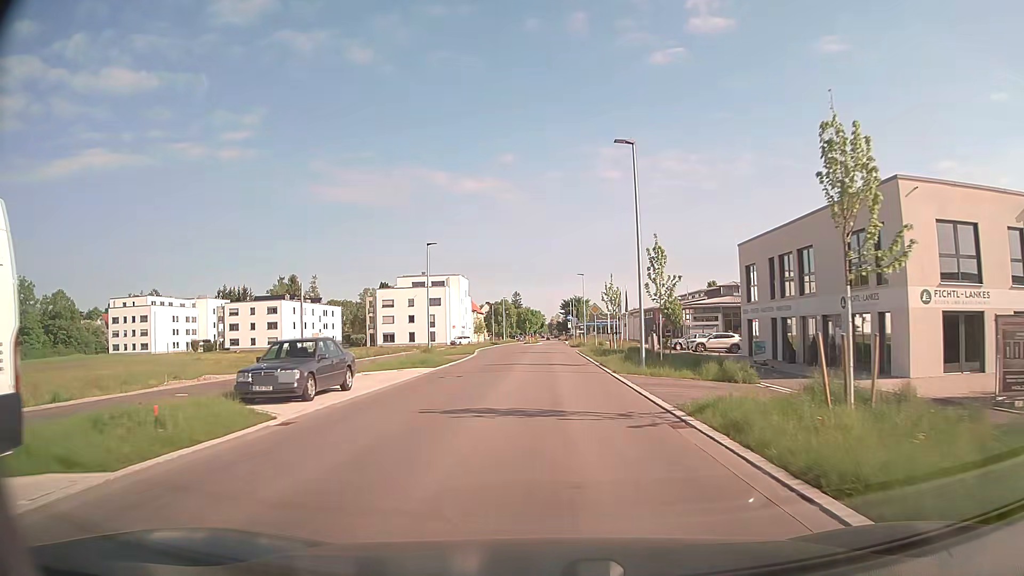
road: secondary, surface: asphalt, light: Day
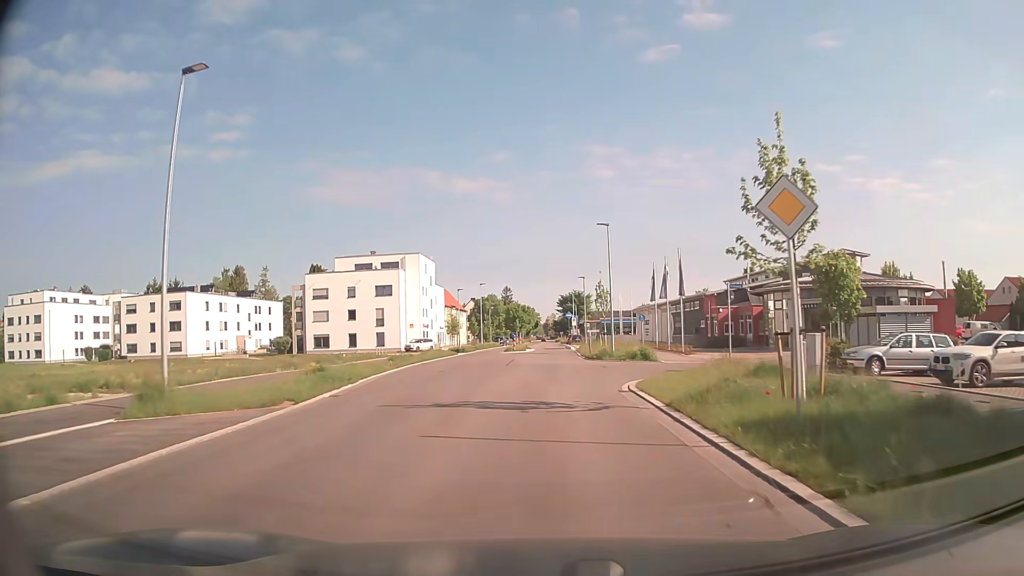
(+0.1, +34.7) m; 0°
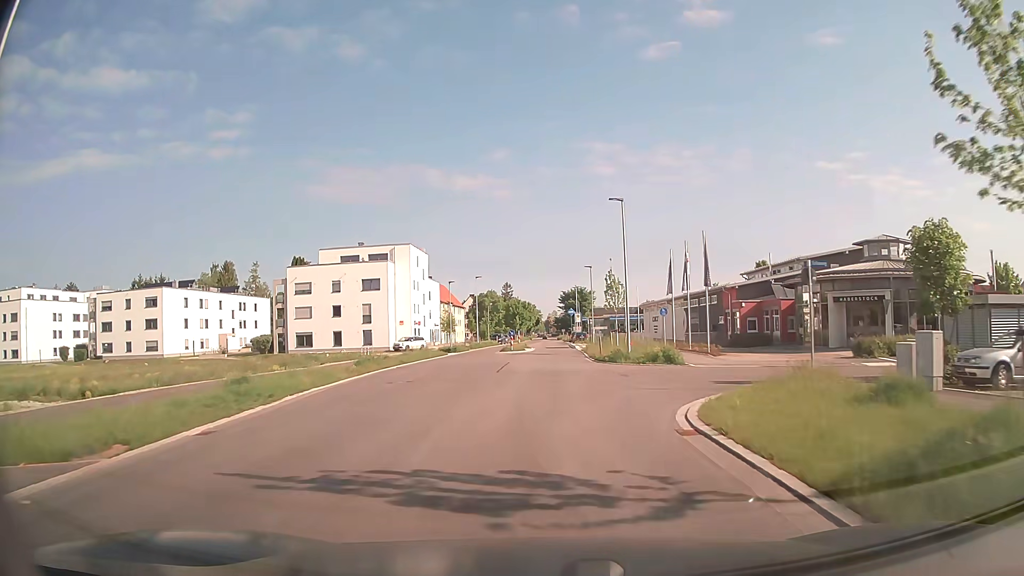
(0.0, +6.9) m; 0°
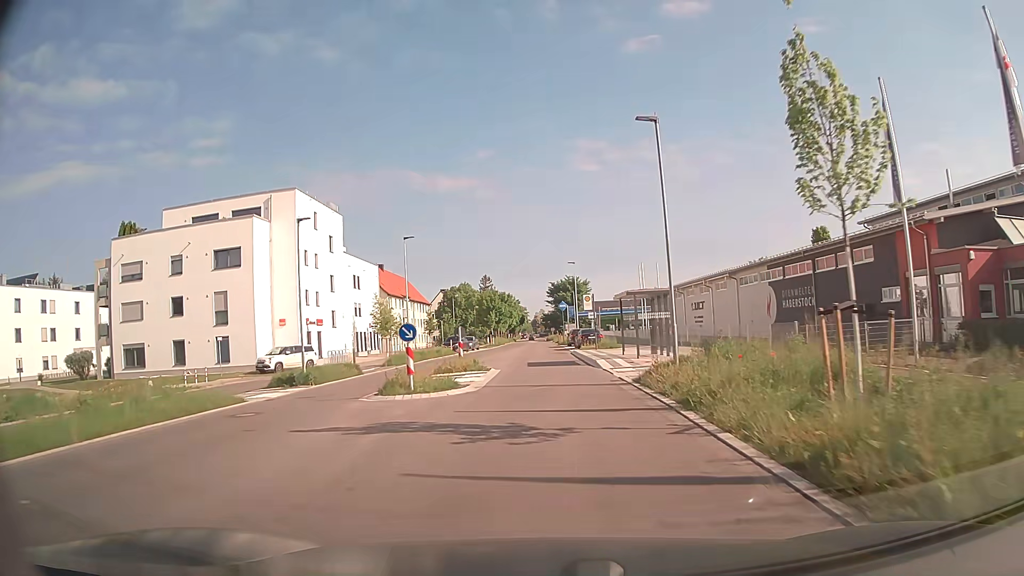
(+0.4, +34.0) m; +2°
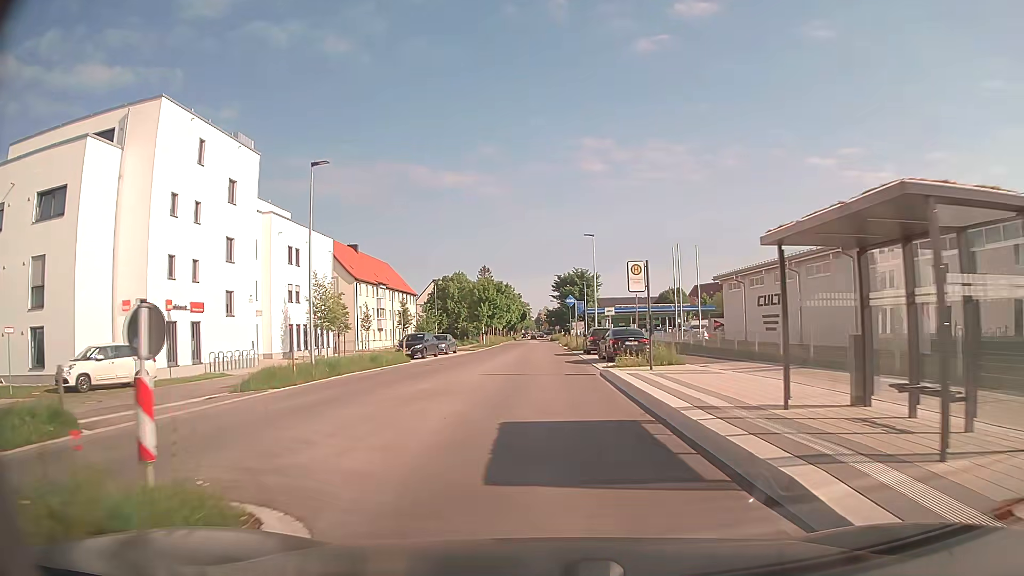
(-0.2, +19.6) m; 0°
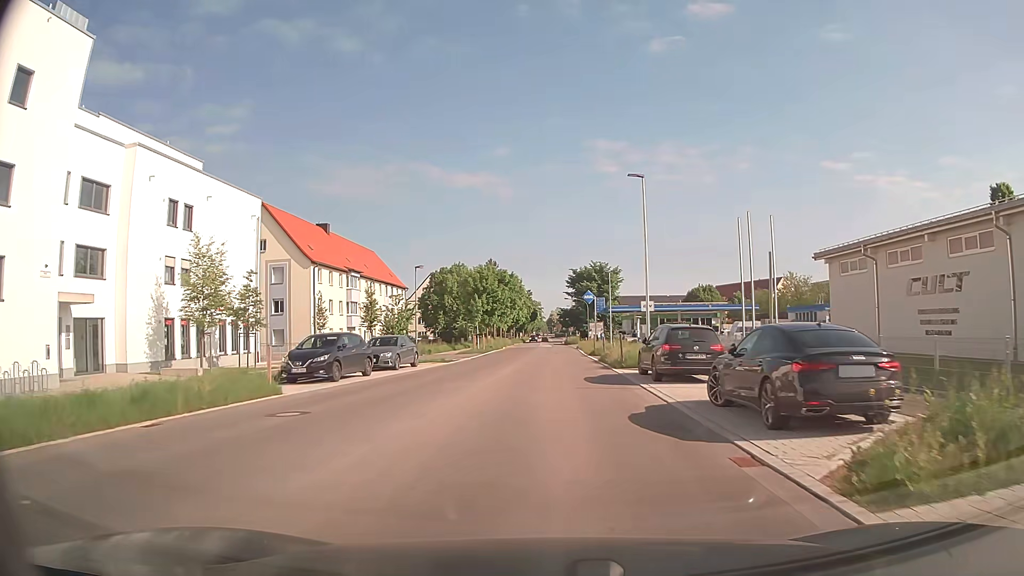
(-0.3, +19.2) m; -1°
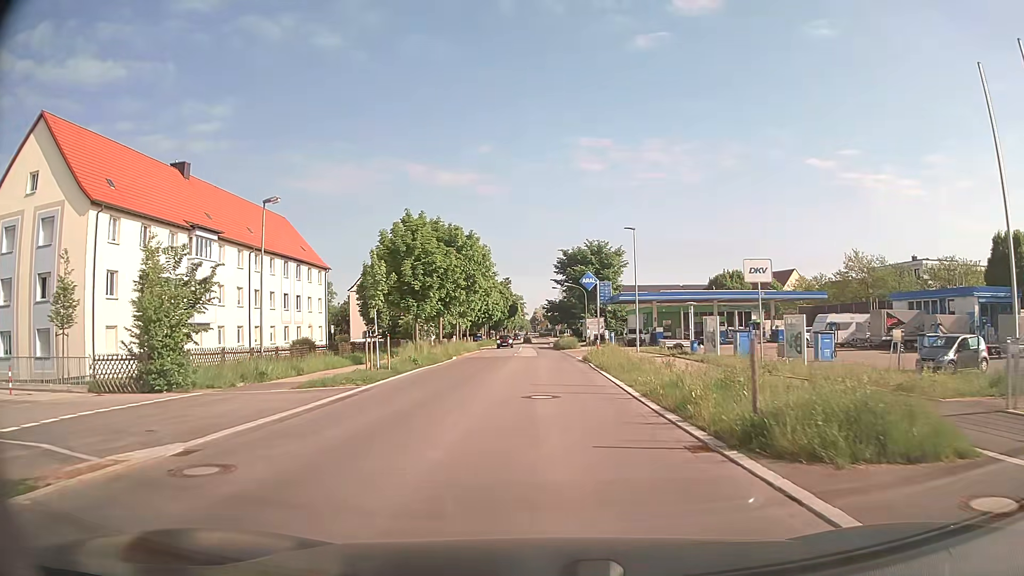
(+0.2, +31.2) m; +1°
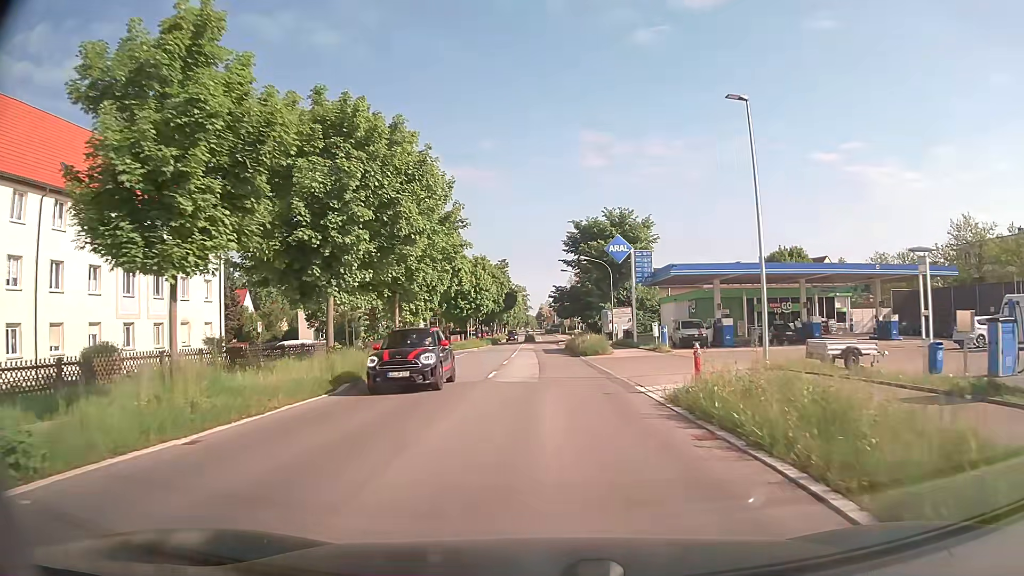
(-0.1, +25.1) m; -1°
(0, +10) (0, +20) (0, +30) (0, +40) (0, +50) (0, +60) (0, +70) (0, +80) (0, +90) (+1, +100) m
